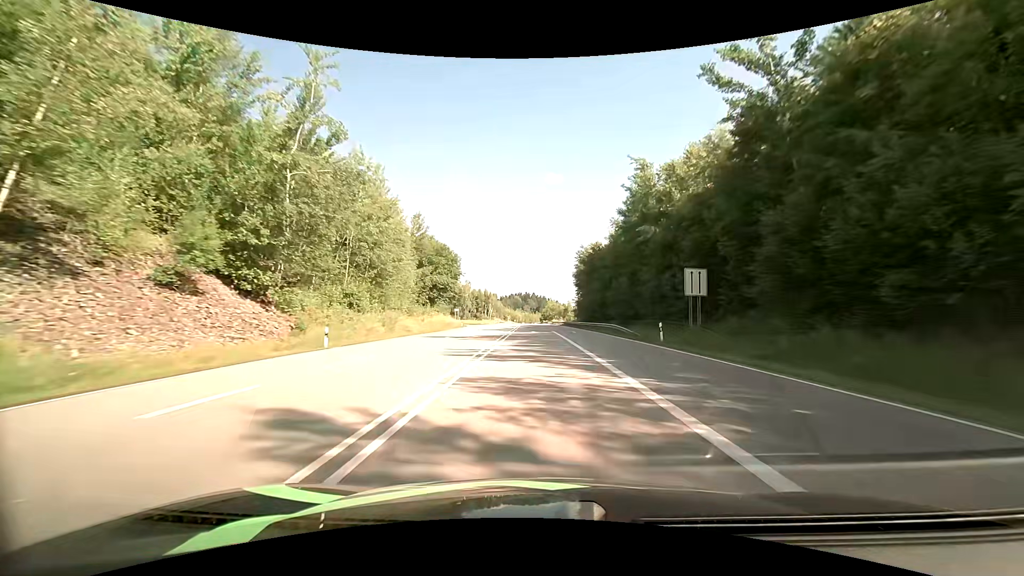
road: primary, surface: asphalt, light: Day
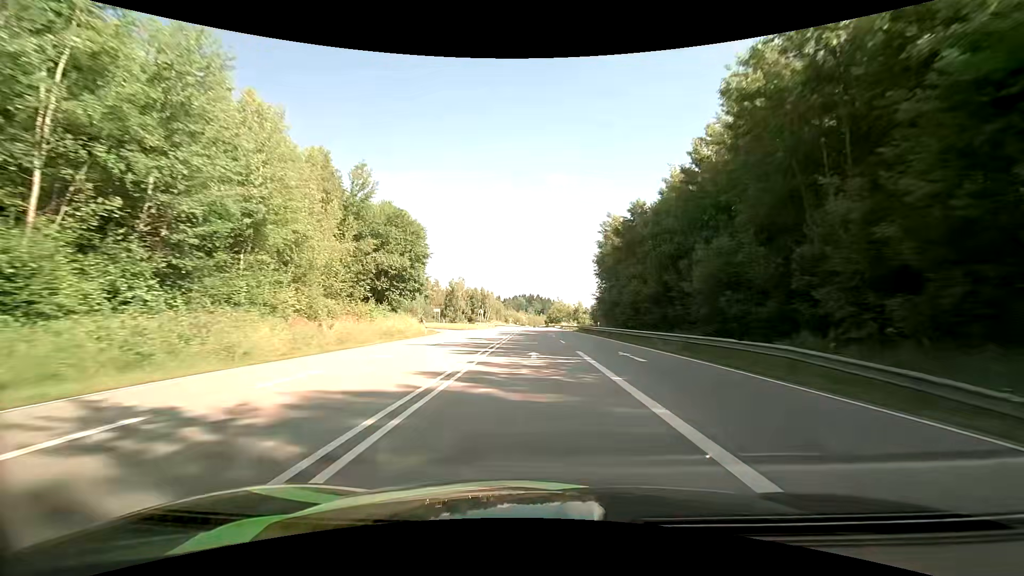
(-0.1, +26.8) m; -1°
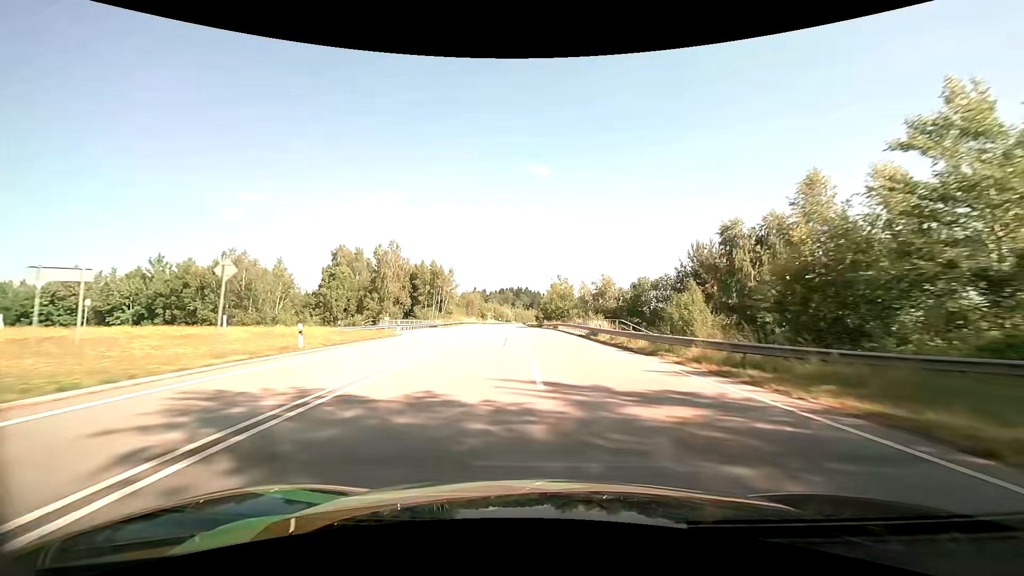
(+0.5, +68.4) m; +1°
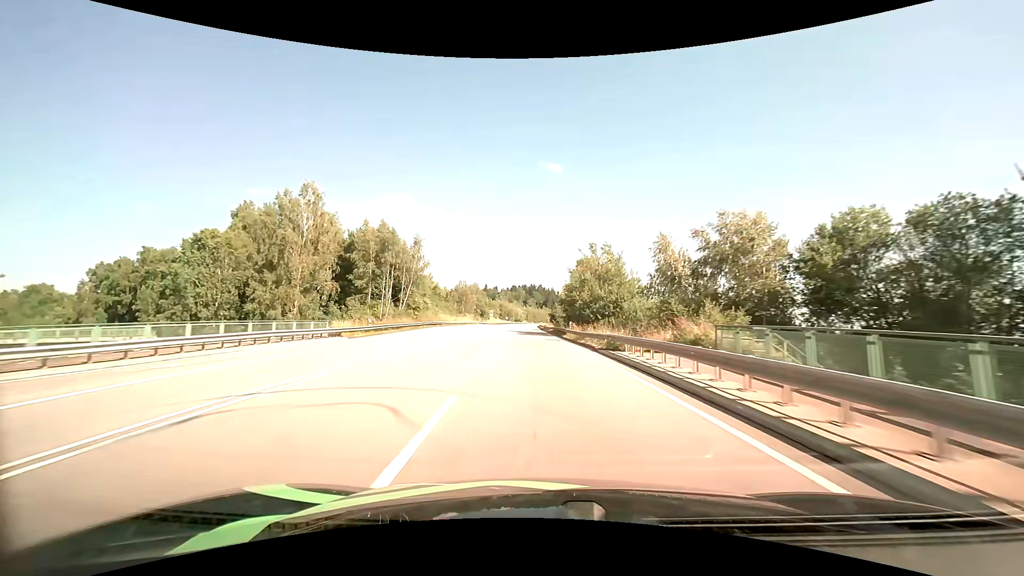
(-0.3, +41.3) m; -1°
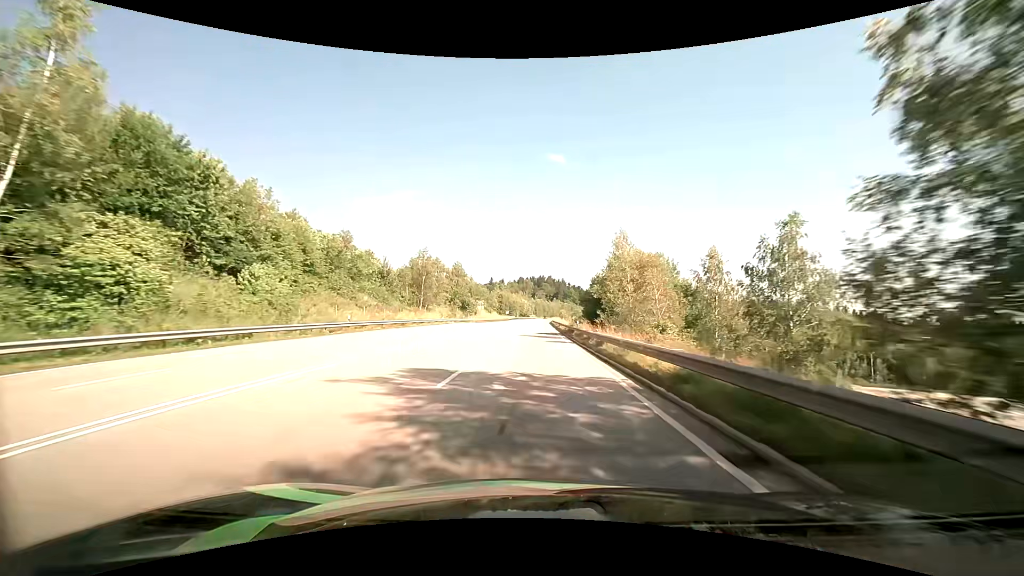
(-0.9, +54.0) m; -1°
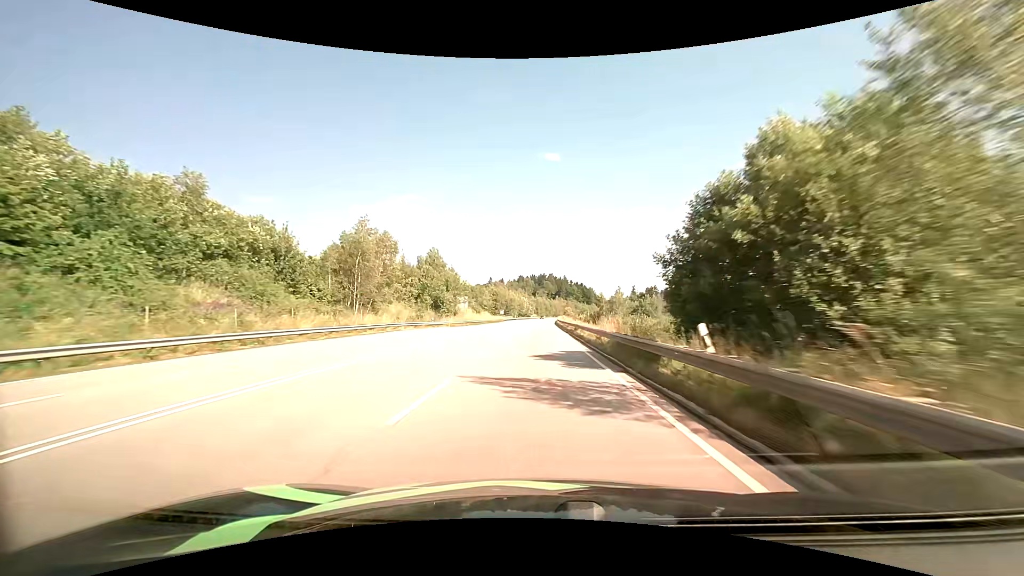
(0.0, +27.1) m; 0°
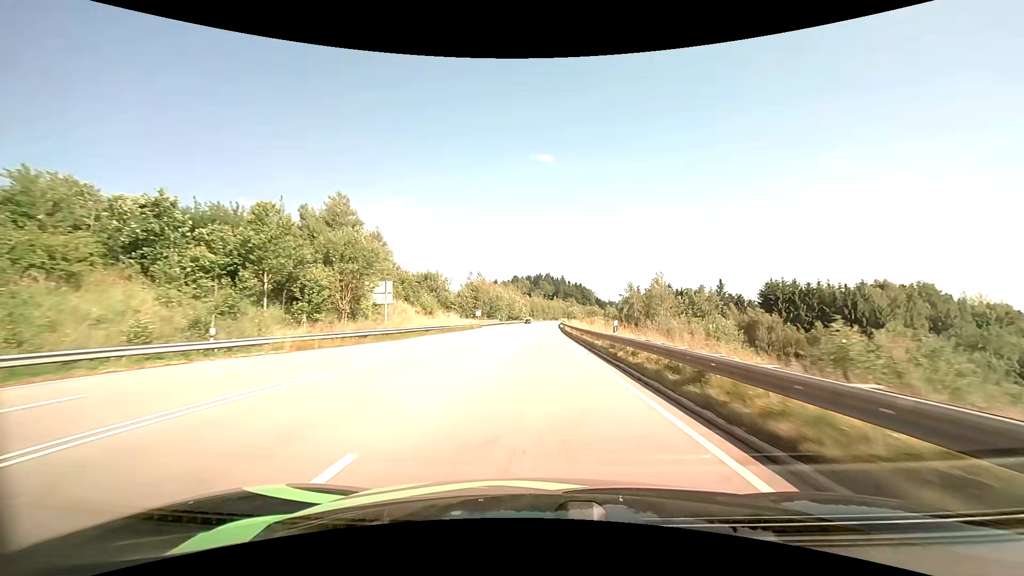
(0.0, +41.7) m; 0°
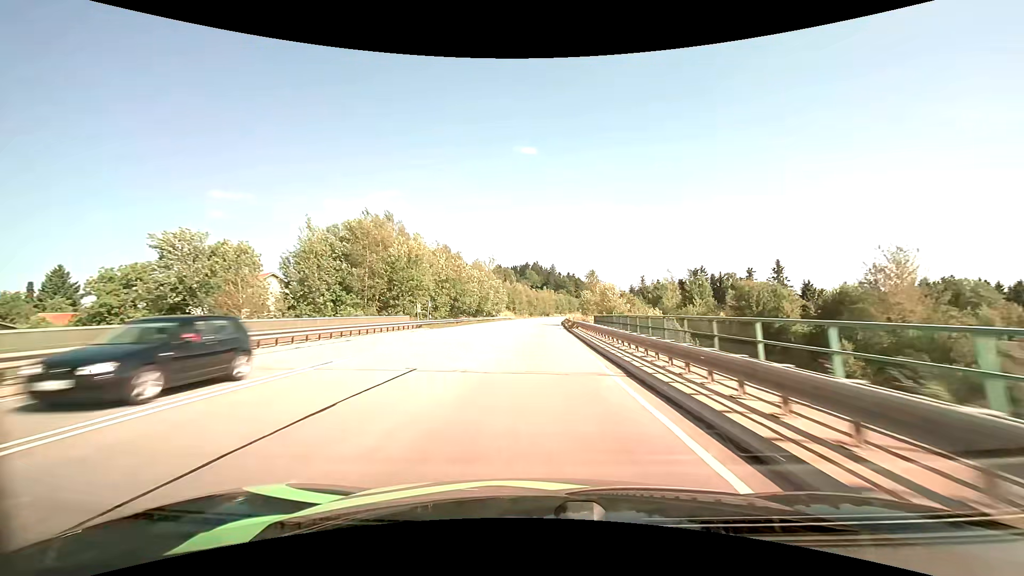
(+0.8, +72.3) m; +1°
(0, +10) (0, +20) (0, +30) (0, +40) (+1, +50) (+1, +60) (+1, +70) (+2, +80) (+2, +90) (+3, +100) m
